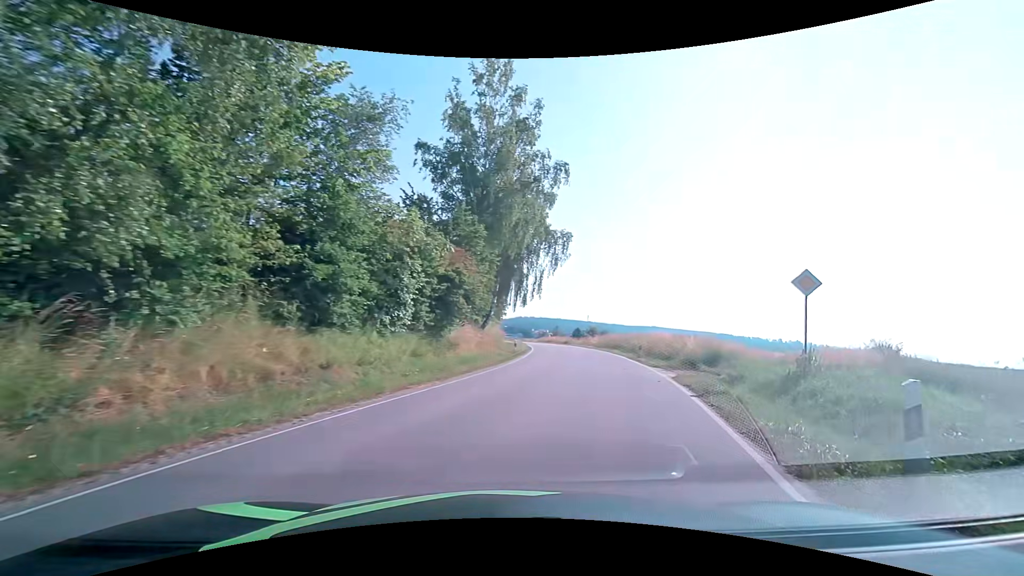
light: Day
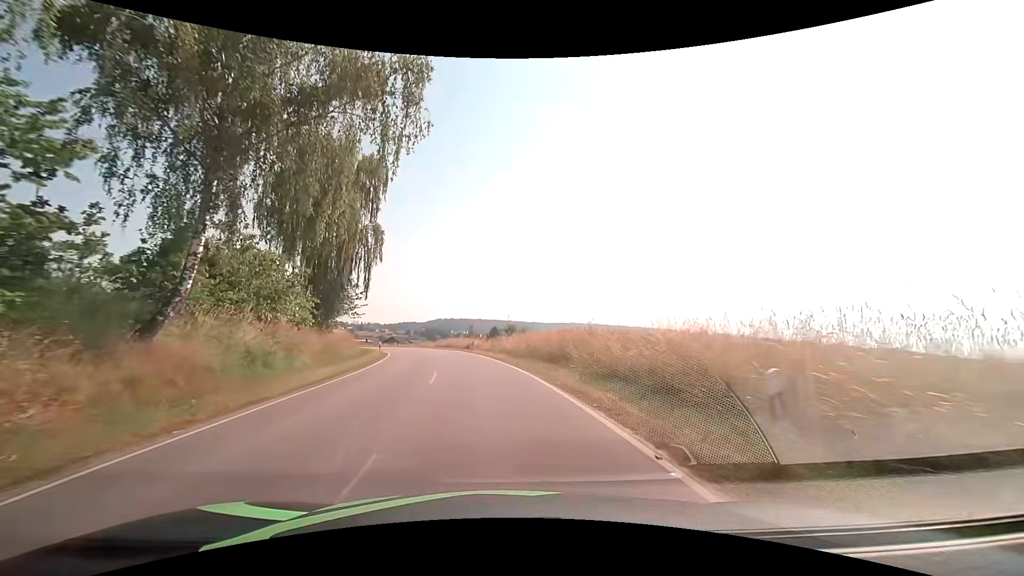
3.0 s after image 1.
(+5.3, +27.4) m; +10°
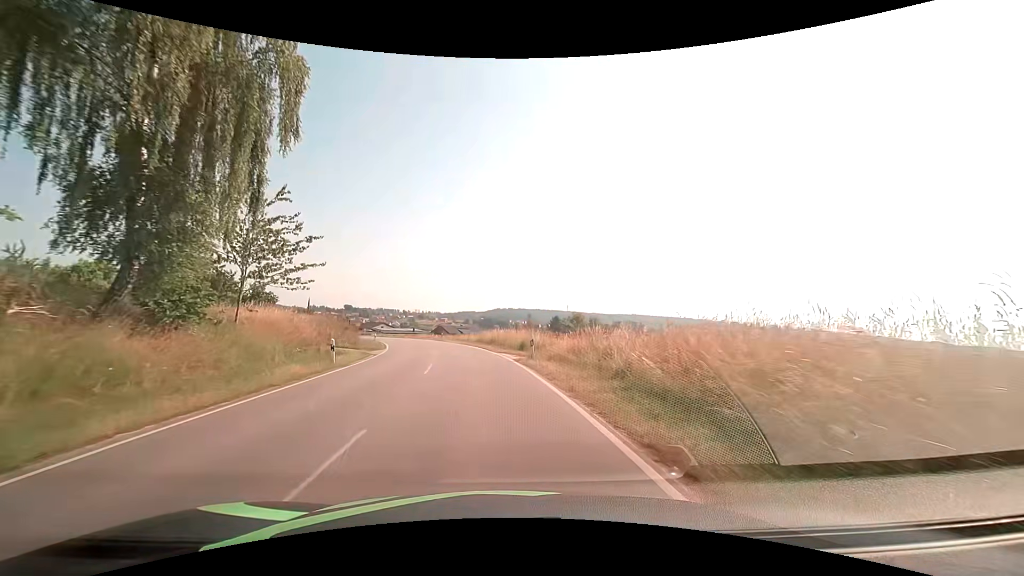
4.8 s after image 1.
(-1.3, +23.1) m; -7°
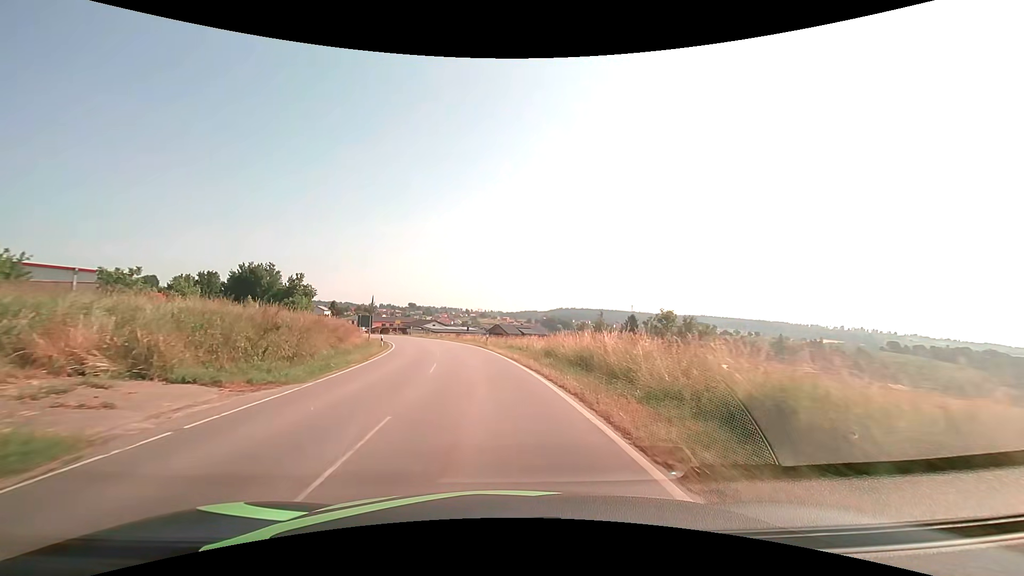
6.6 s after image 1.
(-1.5, +22.8) m; -7°
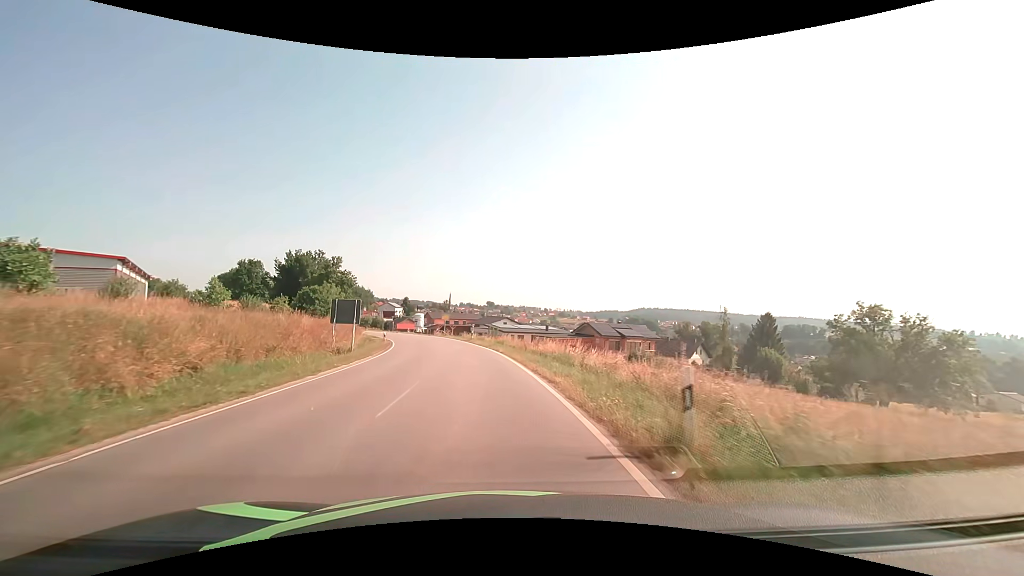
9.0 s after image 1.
(-2.3, +32.1) m; -9°
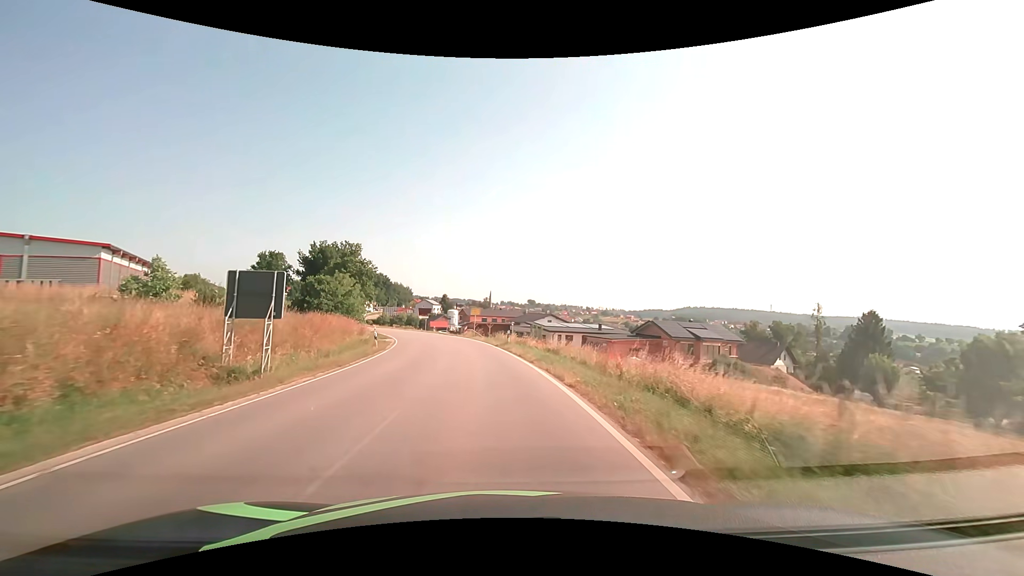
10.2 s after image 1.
(-0.7, +15.9) m; -5°
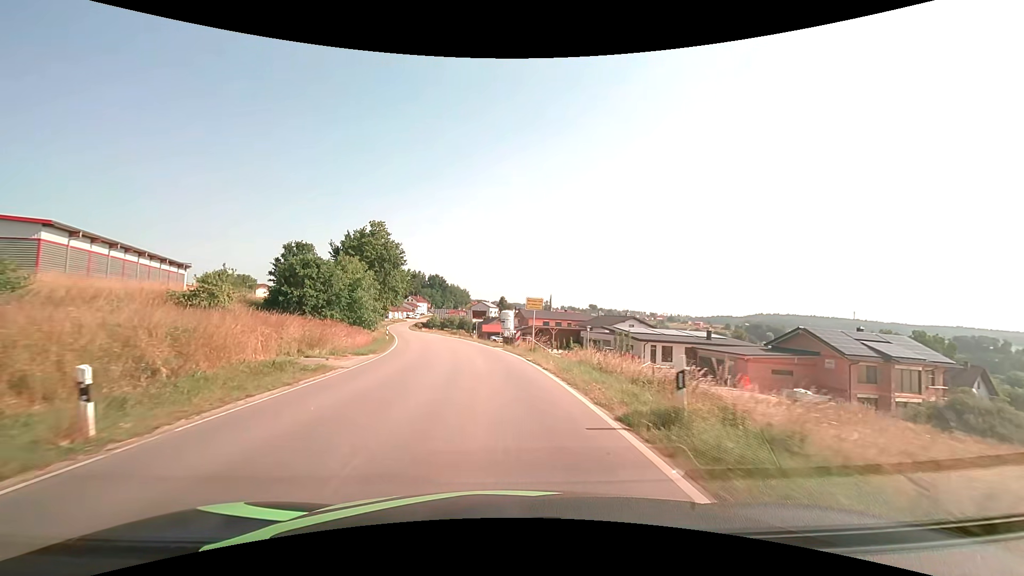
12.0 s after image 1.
(-1.3, +23.4) m; -7°
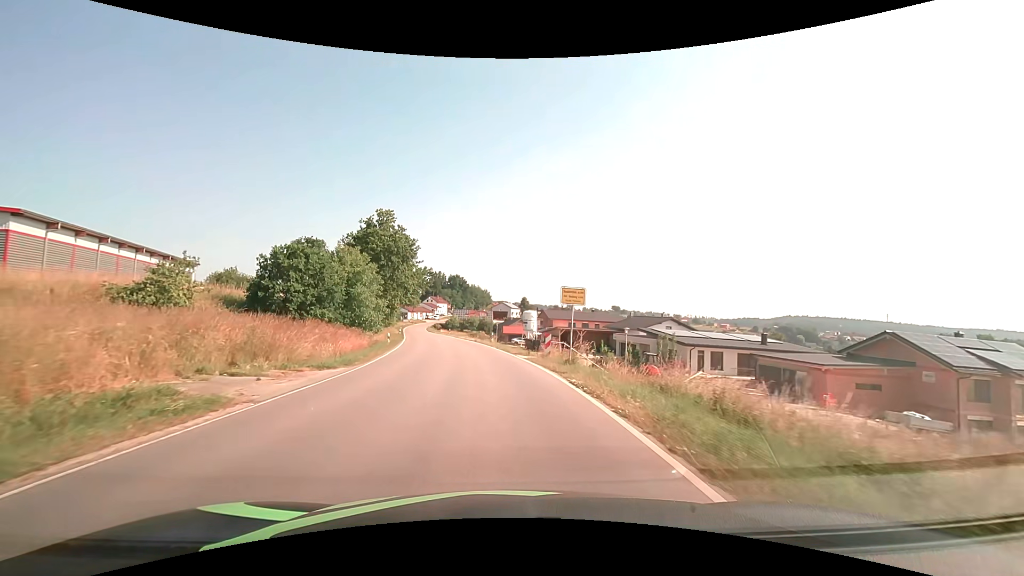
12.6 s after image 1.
(-0.2, +7.7) m; -2°
(0, +10) (-1, +20) (-2, +30) (-4, +40) (-6, +50) (-7, +59) (-9, +69) (-12, +79) (-14, +89) (-16, +99) m
